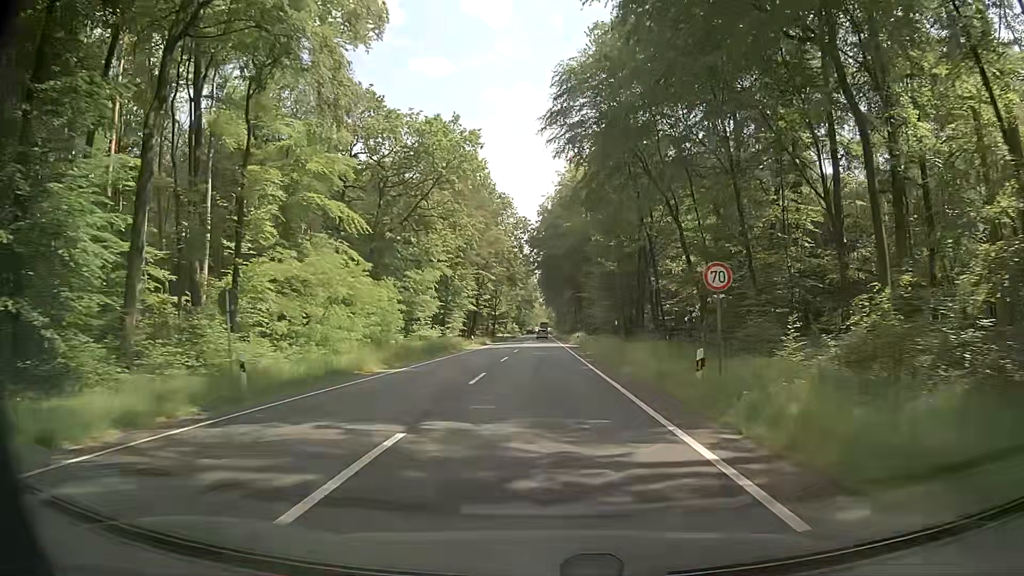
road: primary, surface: asphalt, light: Day
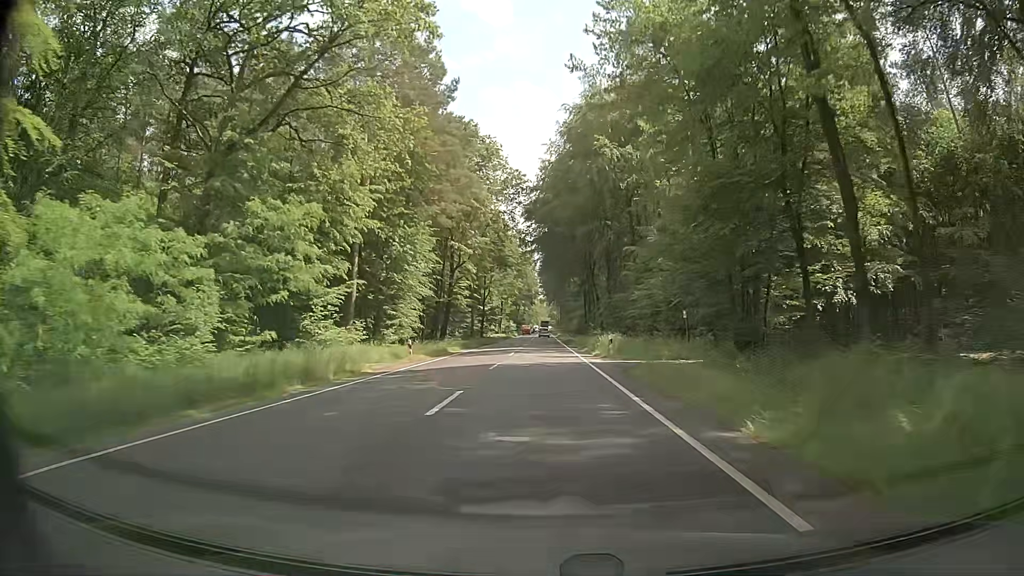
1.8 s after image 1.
(-0.3, +30.9) m; -1°
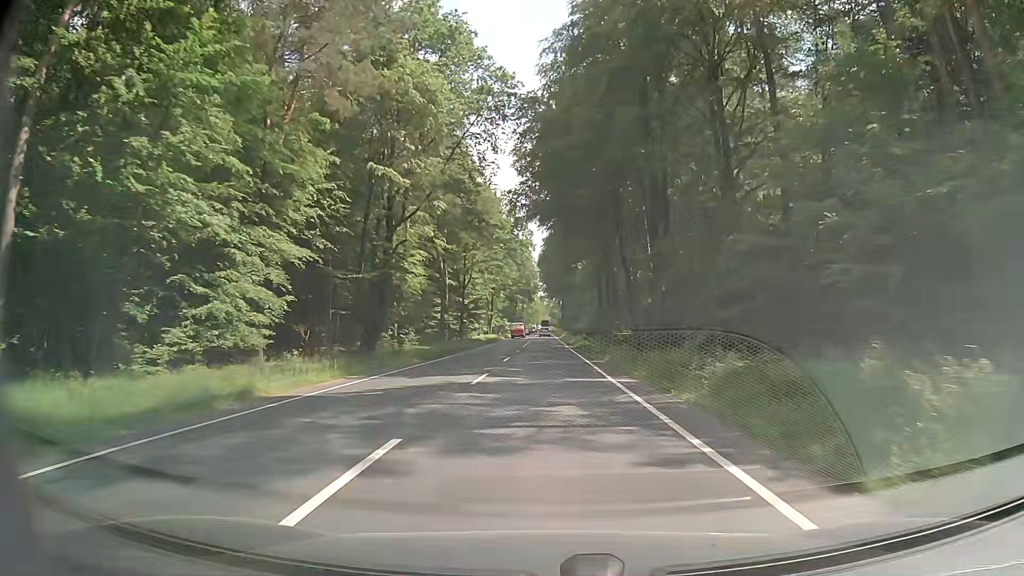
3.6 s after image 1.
(+0.4, +30.7) m; 0°
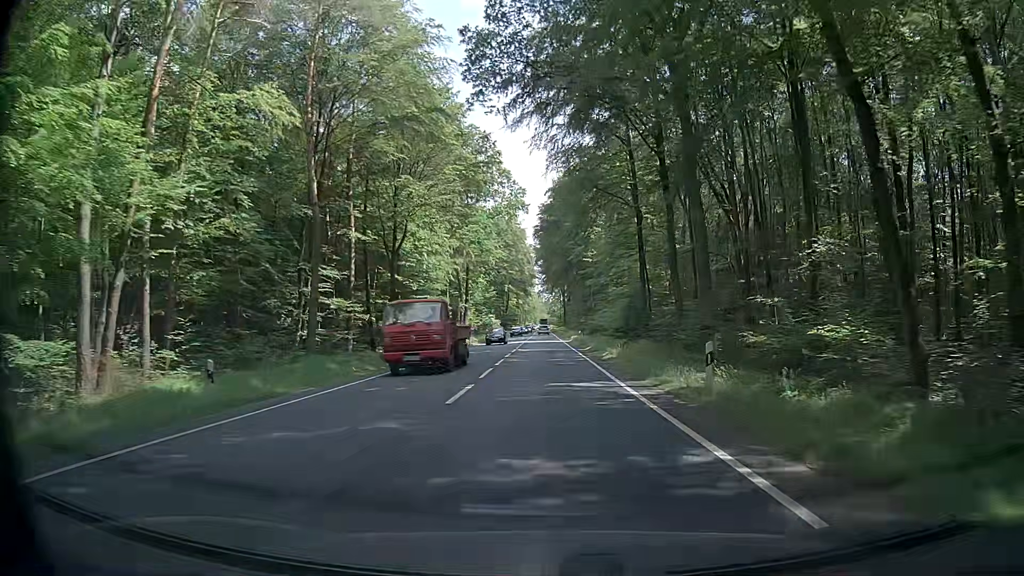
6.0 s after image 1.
(+0.2, +40.7) m; +1°
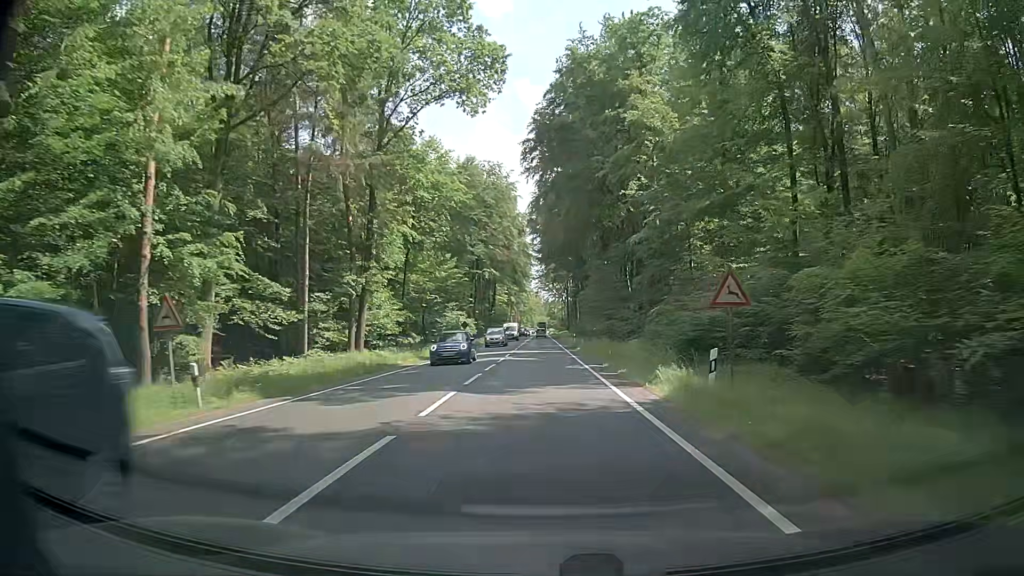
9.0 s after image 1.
(0.0, +50.6) m; -1°
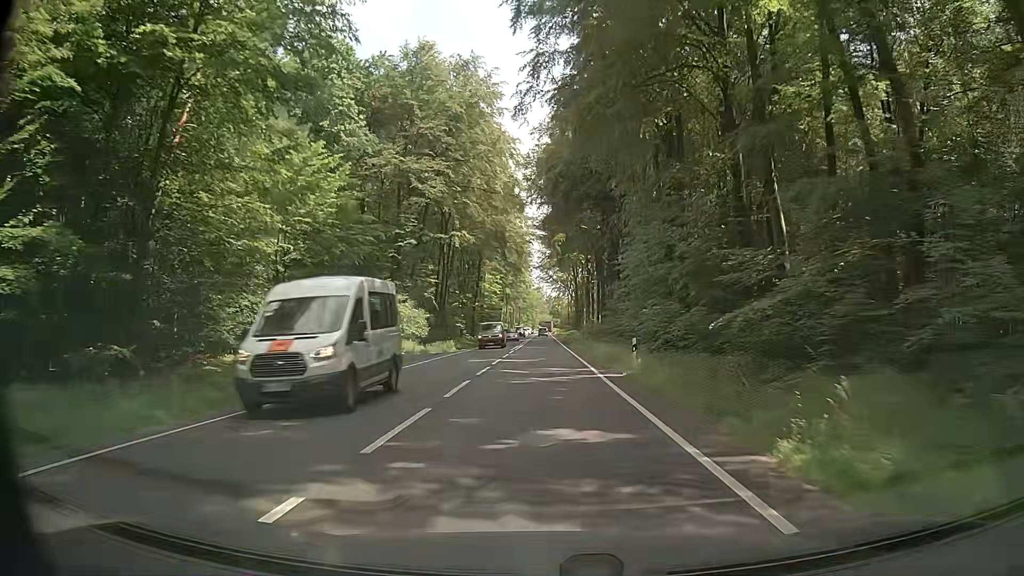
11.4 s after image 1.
(+0.3, +40.2) m; 0°
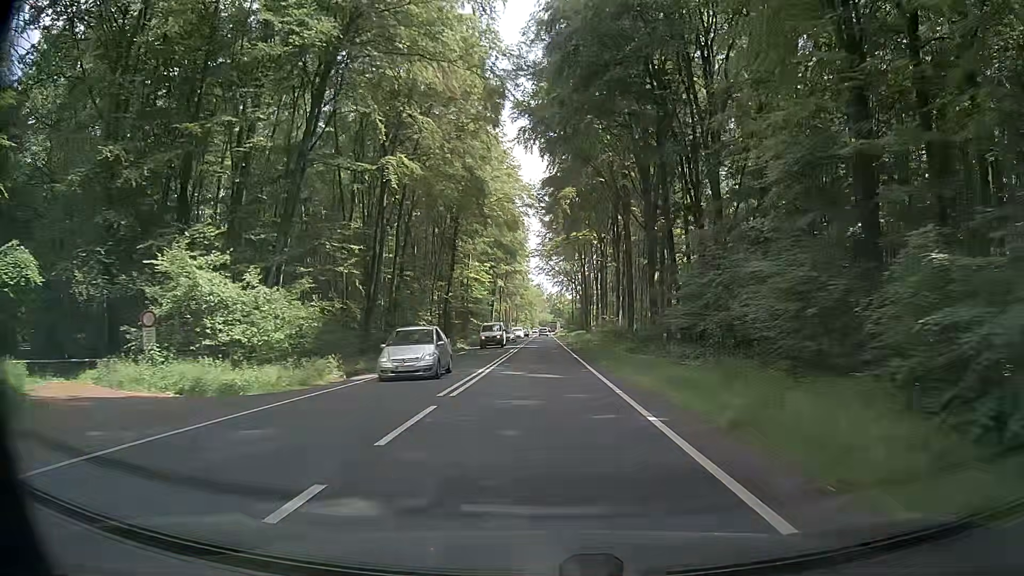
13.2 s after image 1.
(-0.1, +30.0) m; 0°
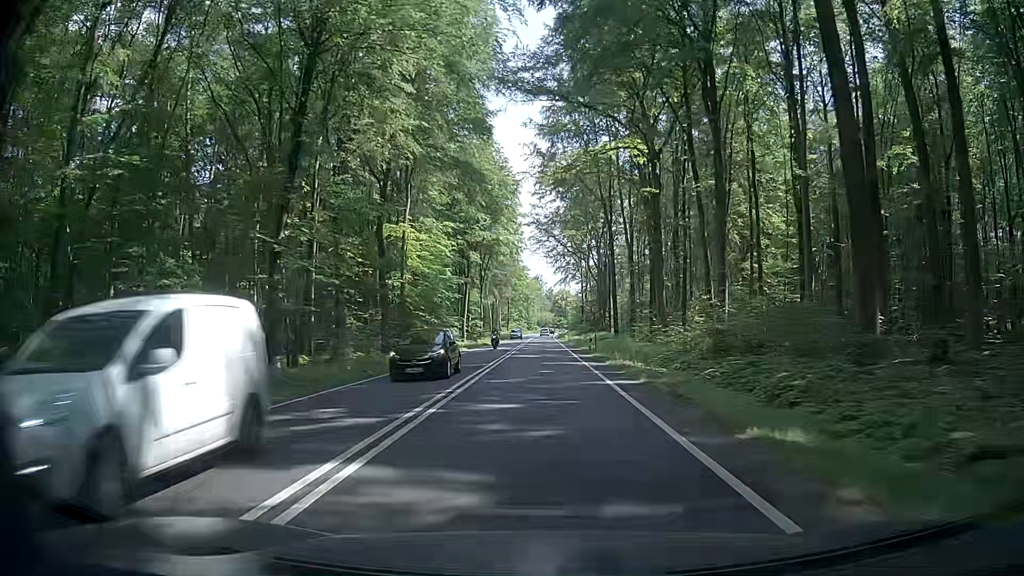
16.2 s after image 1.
(+0.2, +49.7) m; +1°
(0, +10) (0, +20) (0, +30) (0, +40) (0, +50) (0, +60) (0, +70) (0, +80) (0, +90) (0, +100) m
